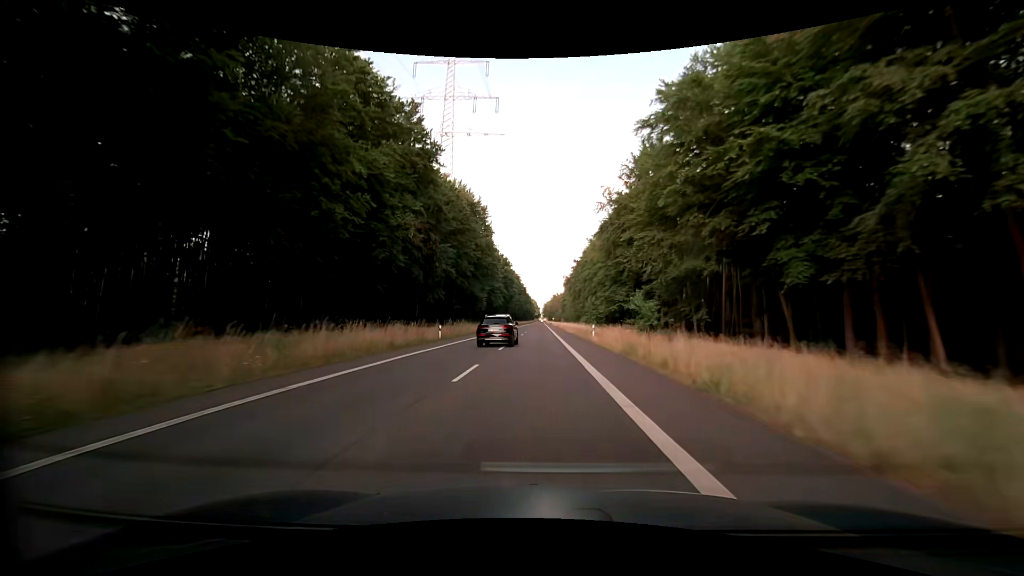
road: secondary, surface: asphalt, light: Day
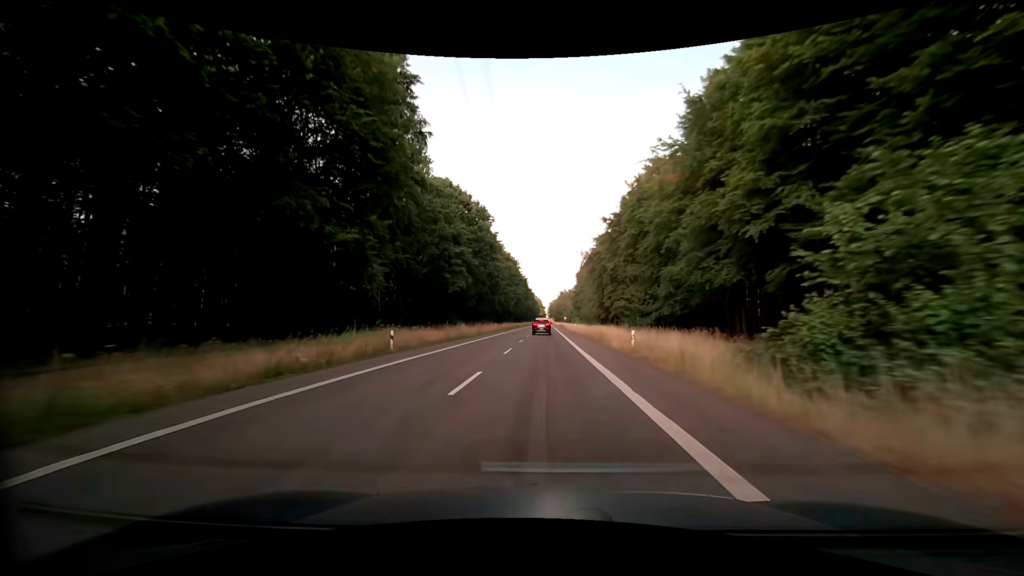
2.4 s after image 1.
(-0.2, +62.9) m; 0°
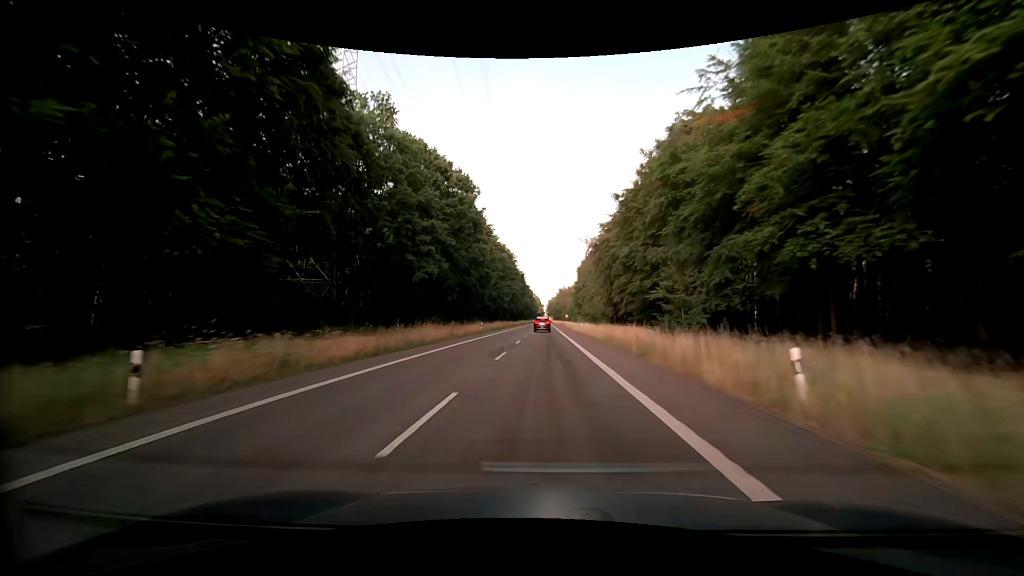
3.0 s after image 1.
(0.0, +15.7) m; 0°
(0, +10) (0, +20) (0, +30) (0, +40) (0, +50) (0, +60) (+1, +70) (+1, +80) (+1, +90) (+1, +100) m
